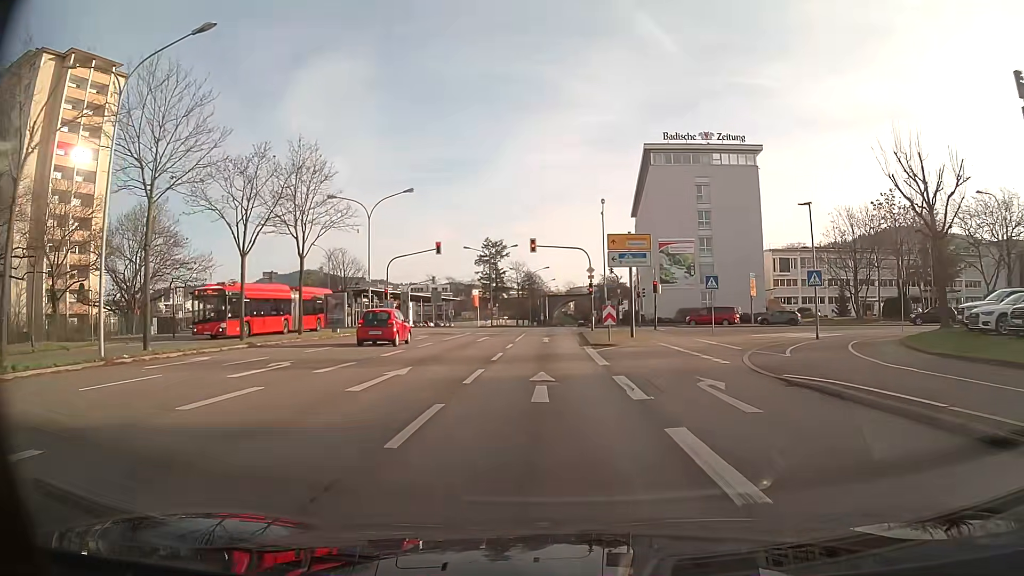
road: primary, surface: asphalt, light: Day
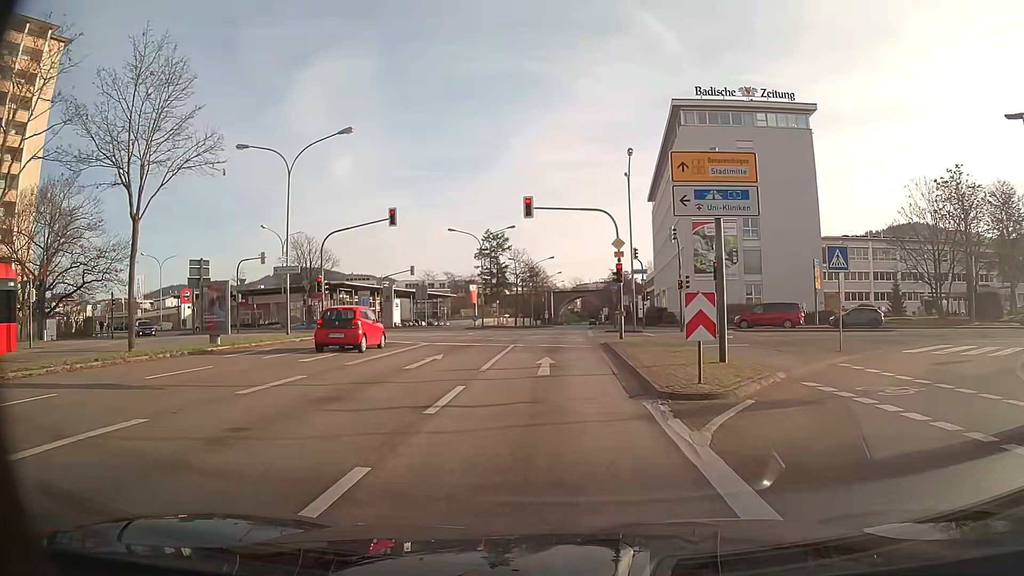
(-0.1, +15.5) m; -1°
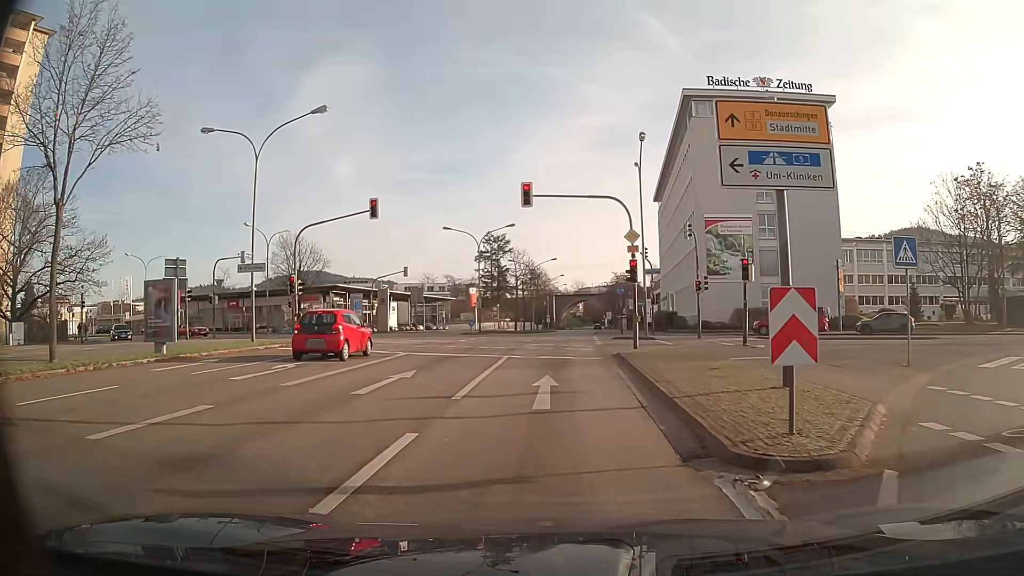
(0.0, +4.1) m; 0°
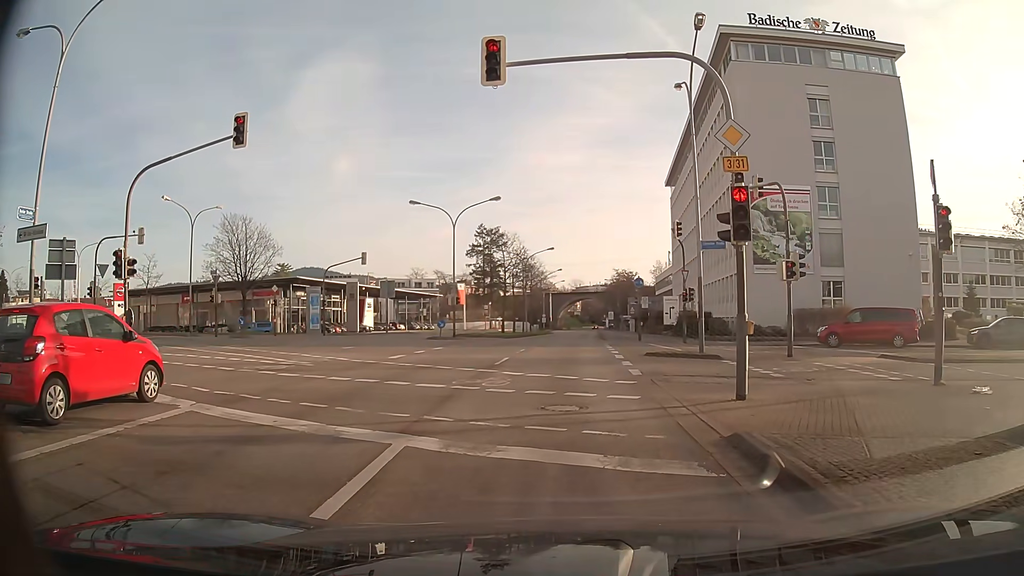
(0.0, +13.4) m; 0°
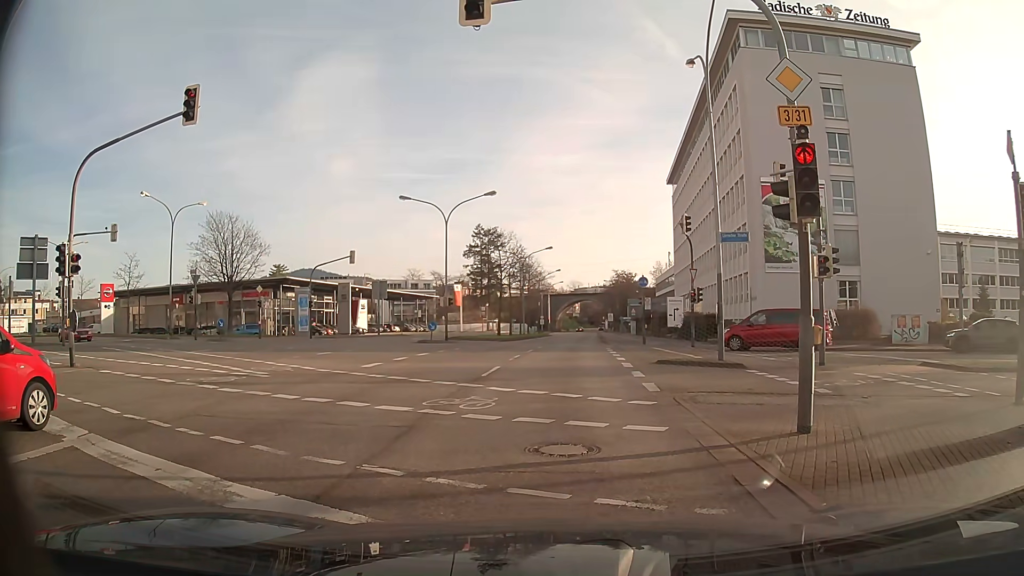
(0.0, +2.5) m; 0°
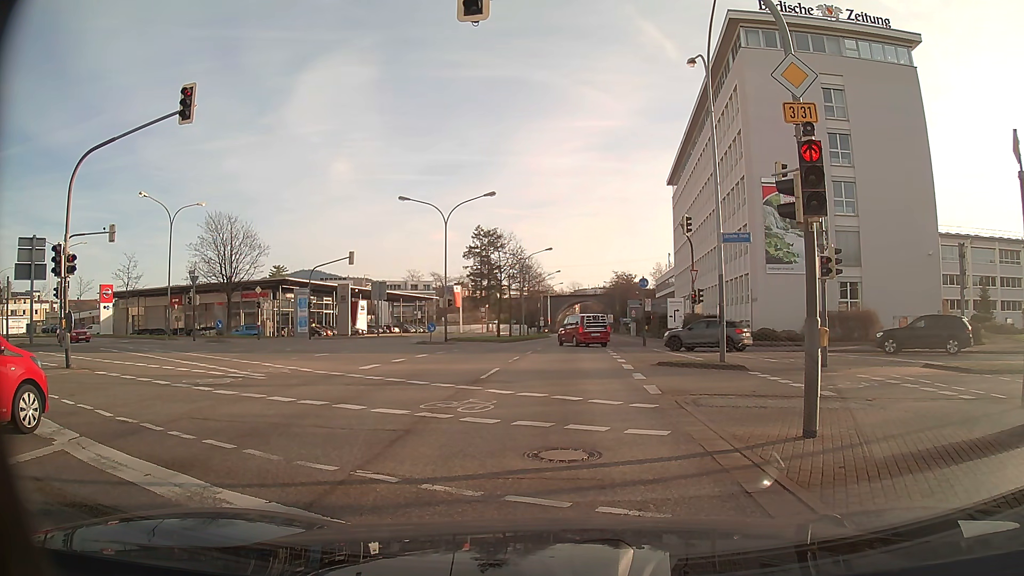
(0.0, +0.3) m; 0°
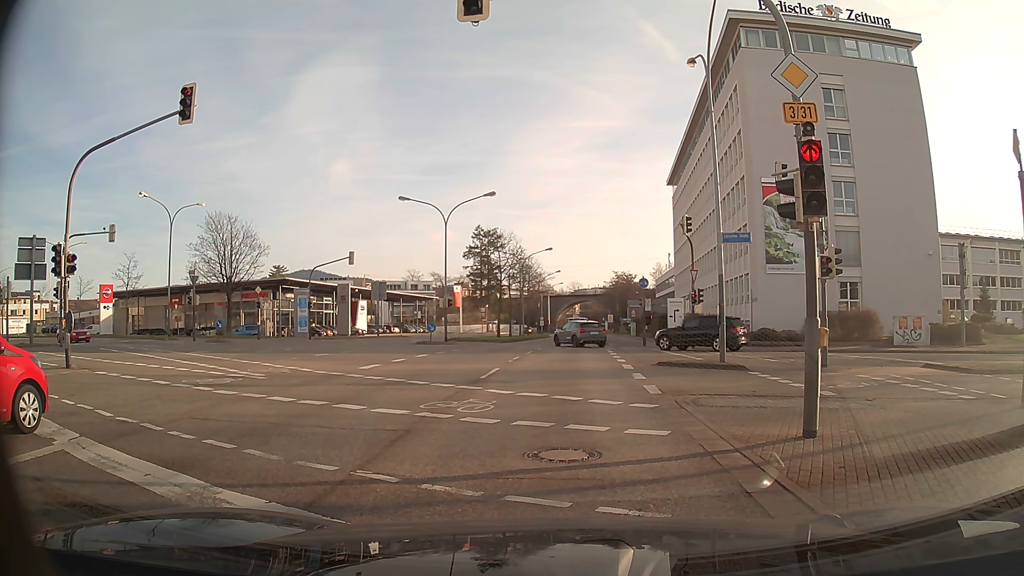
(0.0, 0.0) m; 0°
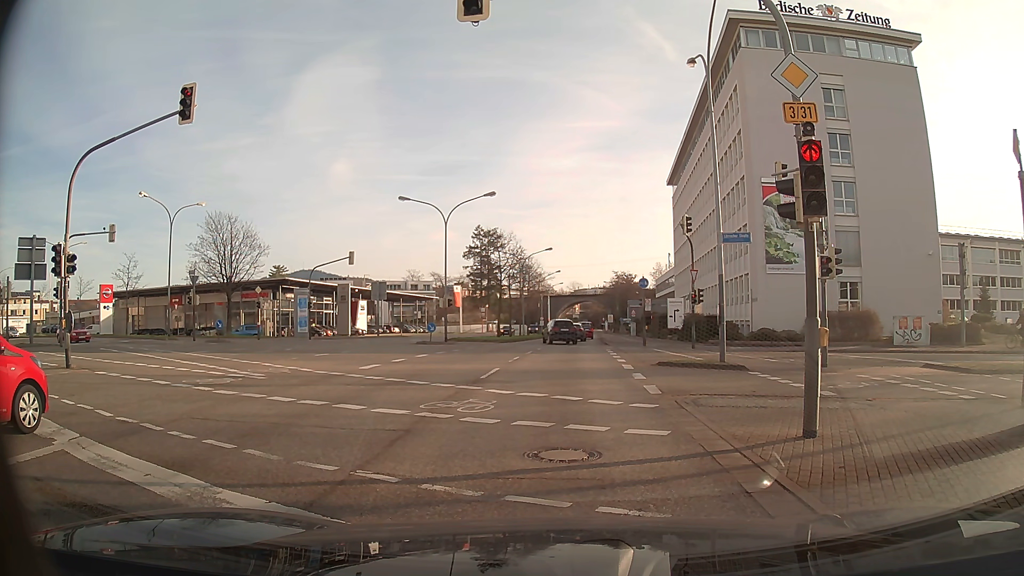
(0.0, 0.0) m; 0°
(0, +10) (0, +20) (+1, +30) (+1, +40) (+2, +50) (+2, +60) (+3, +70) (+4, +80) (+4, +90) (+5, +100) m
